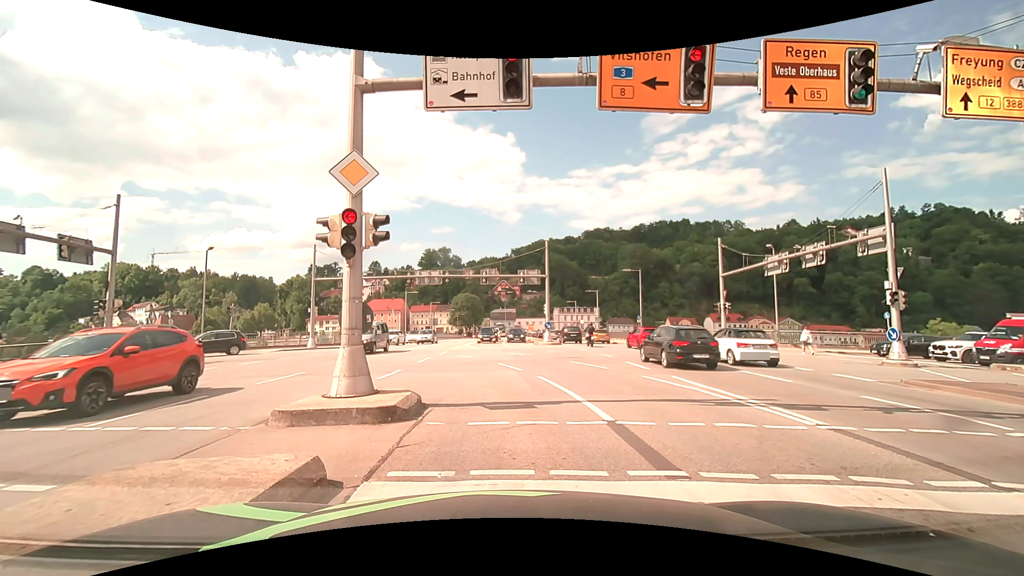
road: primary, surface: asphalt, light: Day
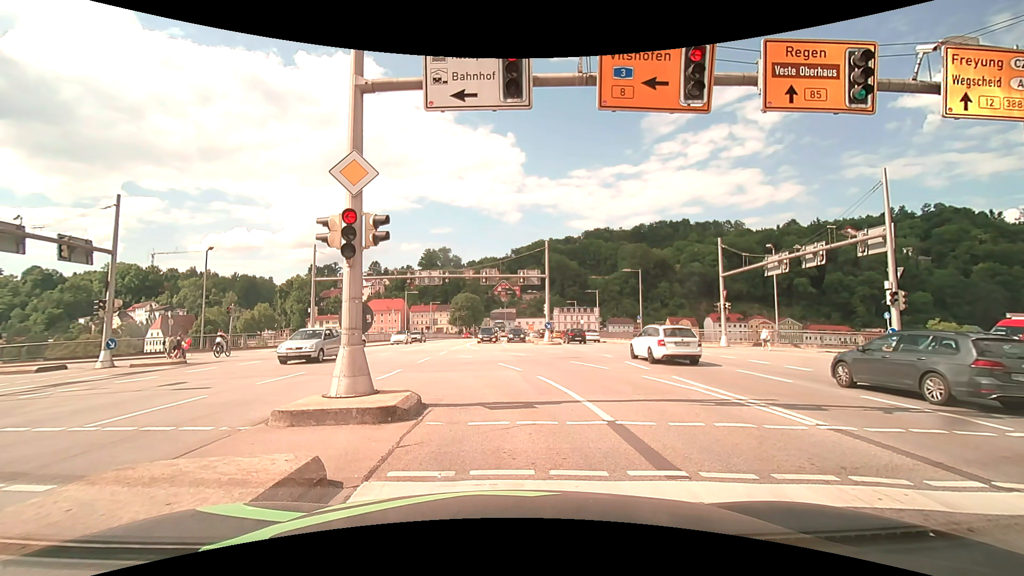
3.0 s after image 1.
(0.0, 0.0) m; 0°
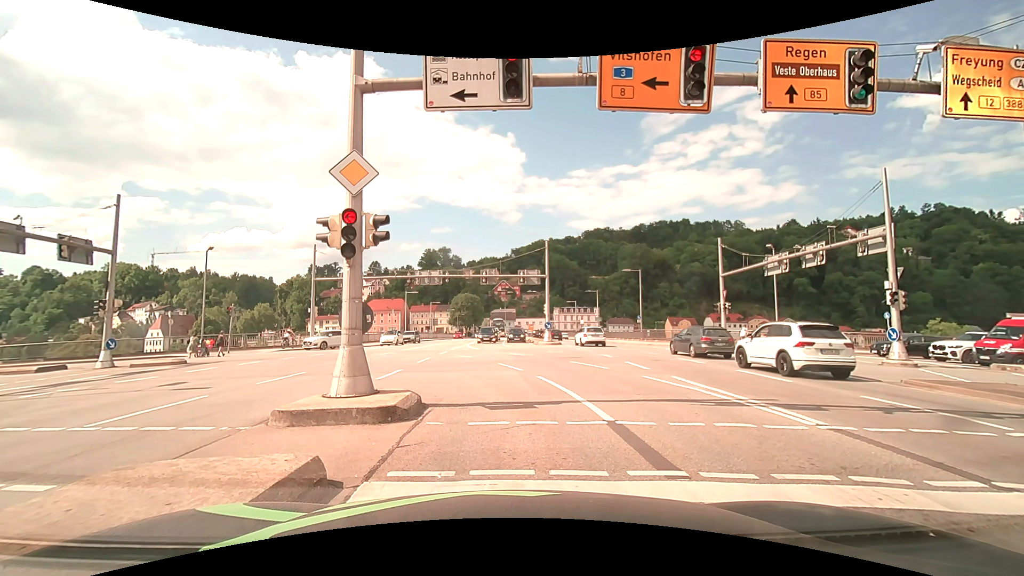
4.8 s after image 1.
(0.0, 0.0) m; 0°
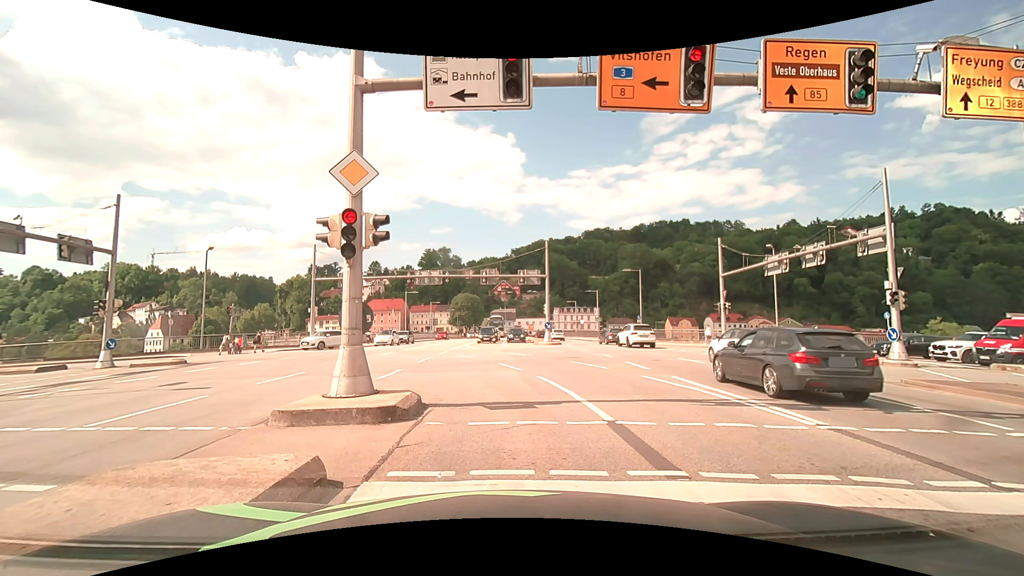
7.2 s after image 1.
(0.0, 0.0) m; 0°
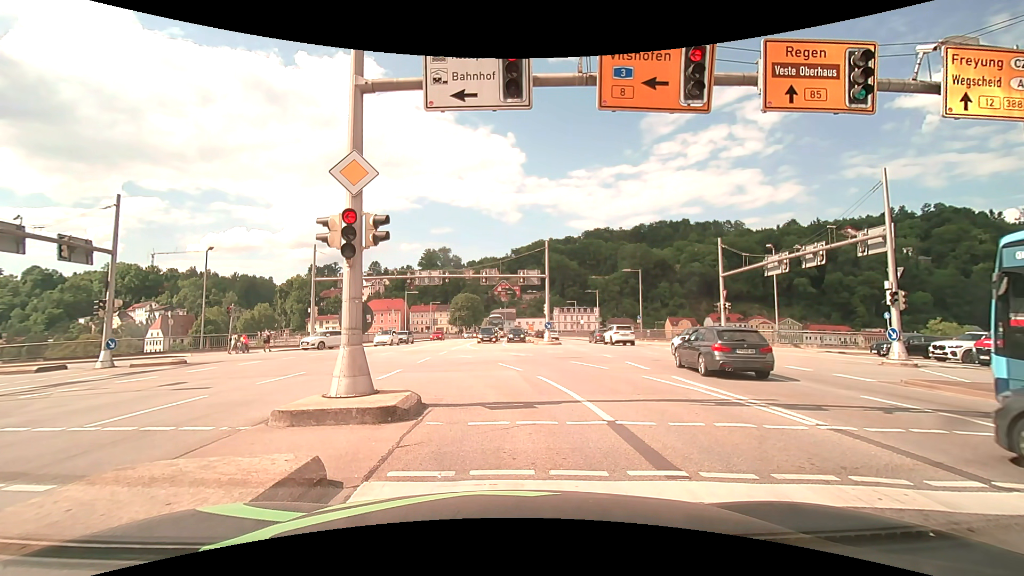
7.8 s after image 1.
(0.0, 0.0) m; 0°
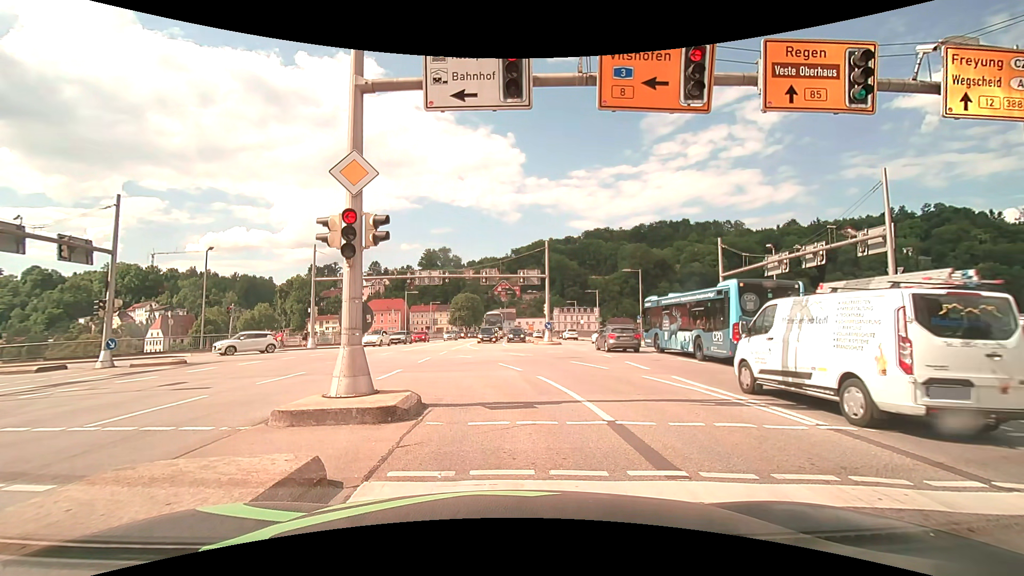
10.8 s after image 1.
(0.0, 0.0) m; 0°
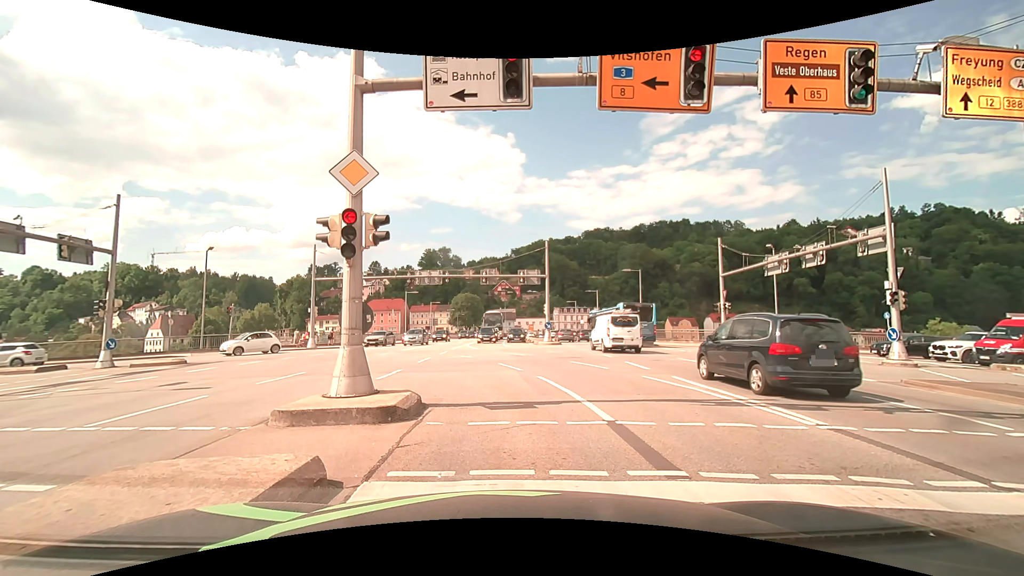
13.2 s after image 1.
(0.0, 0.0) m; 0°
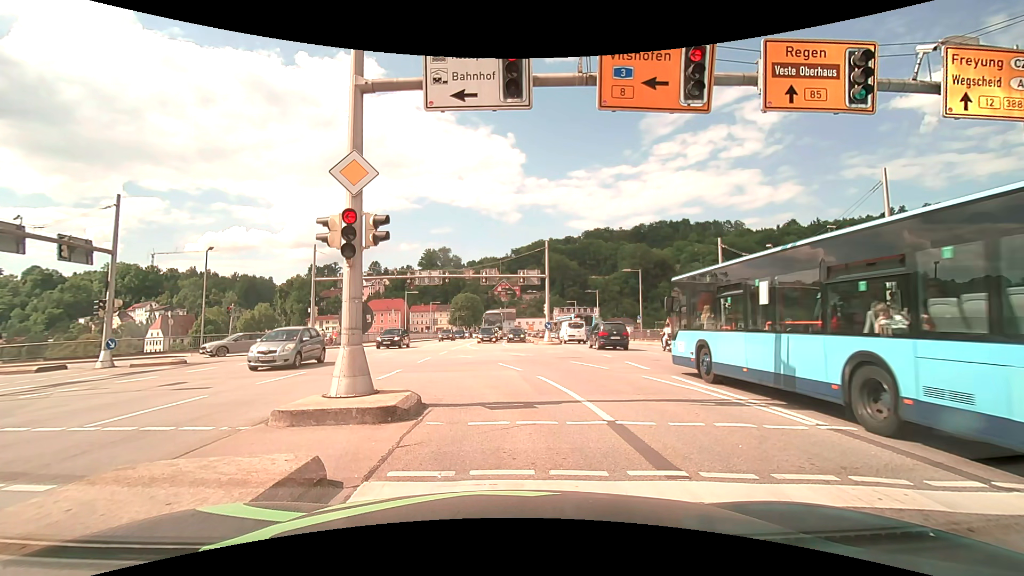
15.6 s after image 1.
(0.0, 0.0) m; 0°
